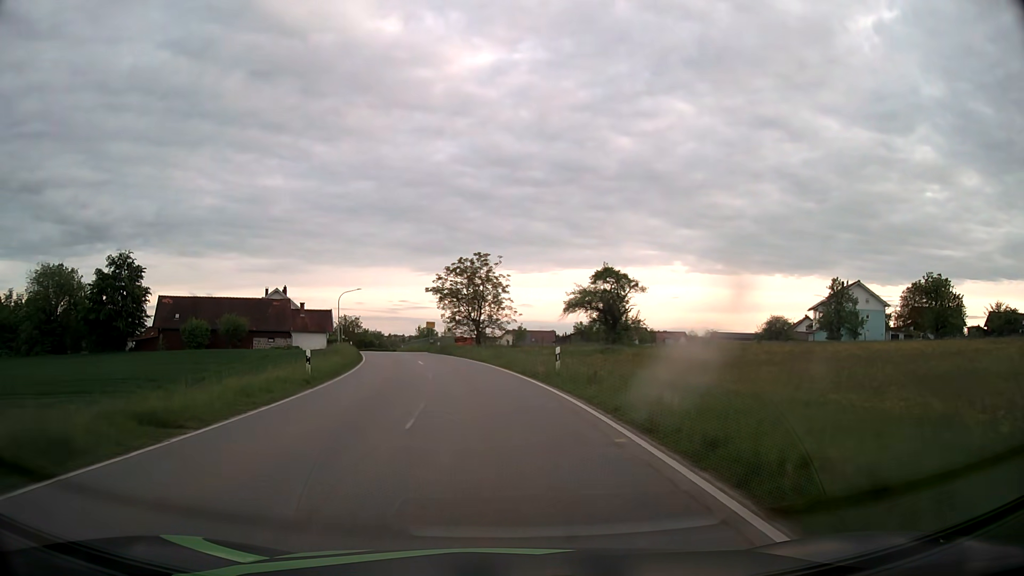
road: tertiary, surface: asphalt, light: Day
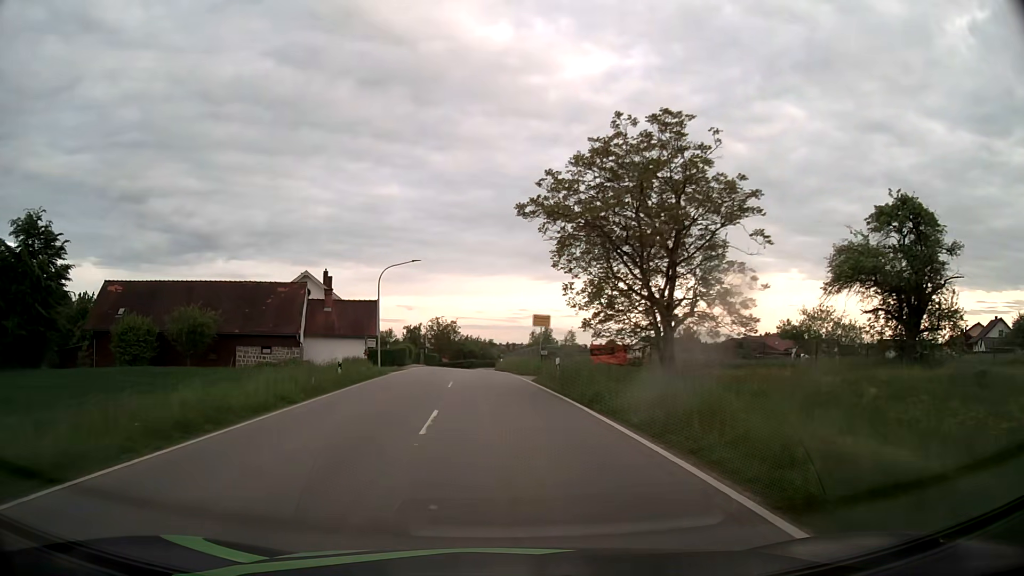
(-3.3, +36.0) m; -10°
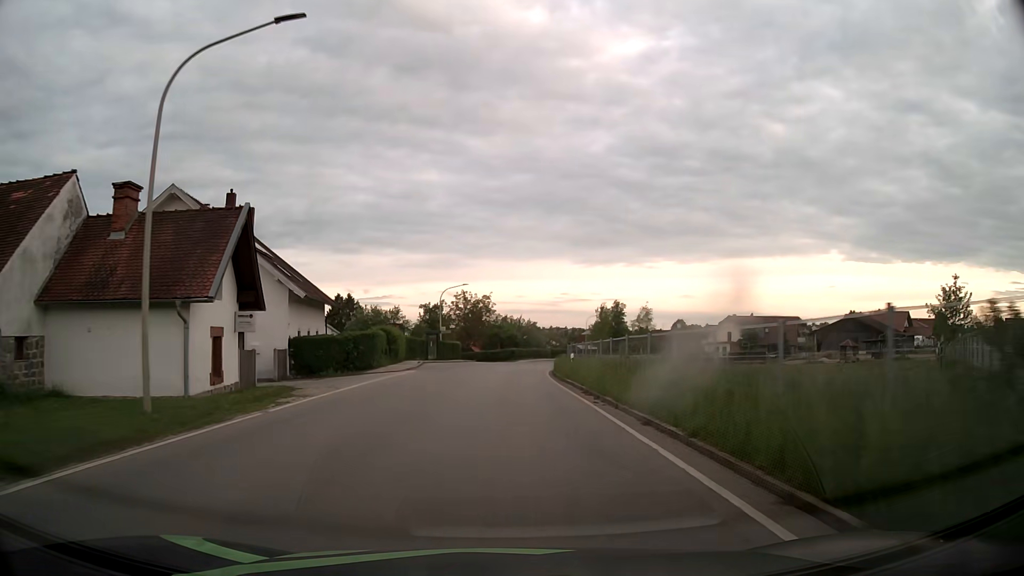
(-1.4, +34.8) m; -3°
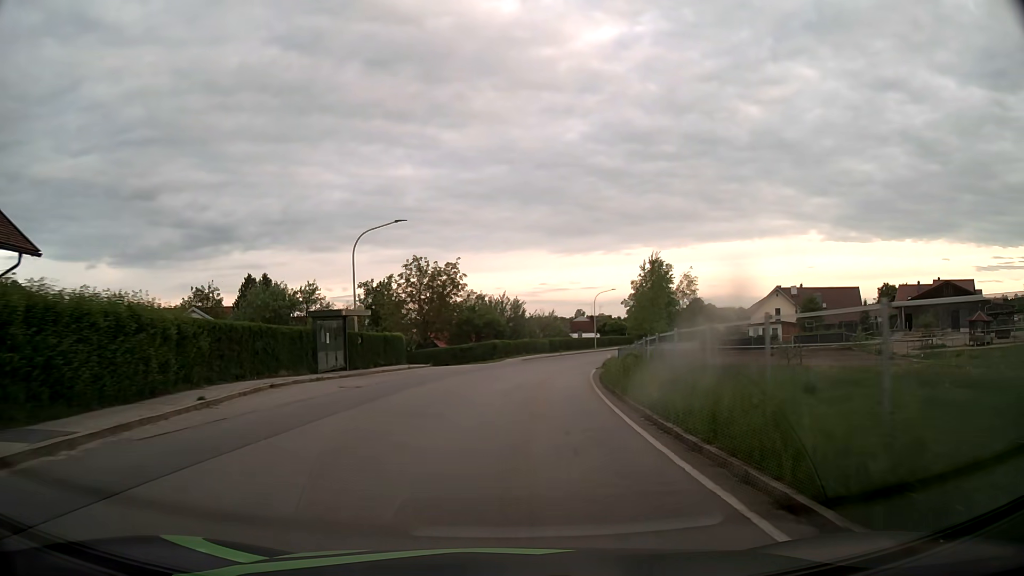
(0.0, +31.4) m; +2°
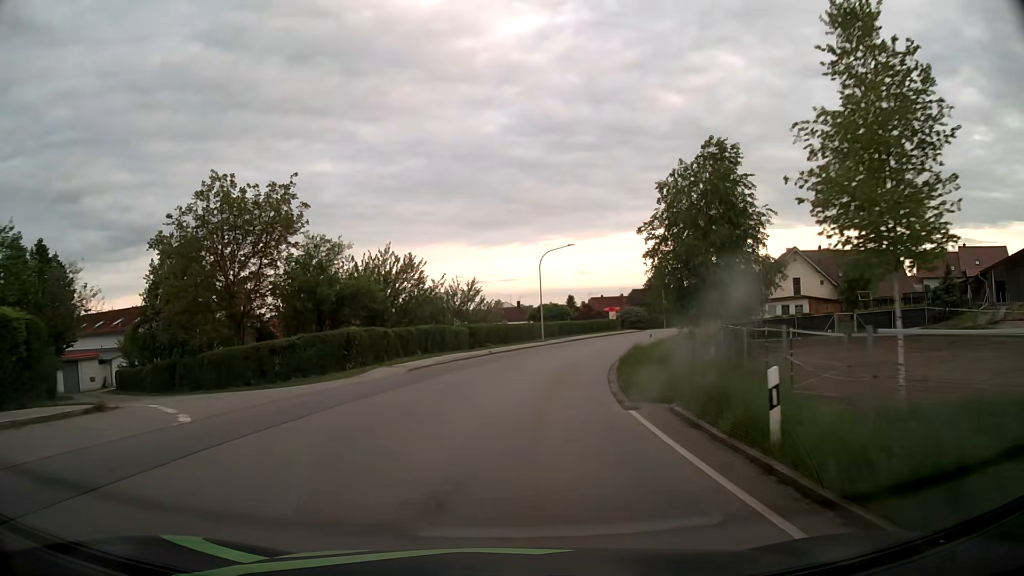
(+1.6, +30.6) m; +7°
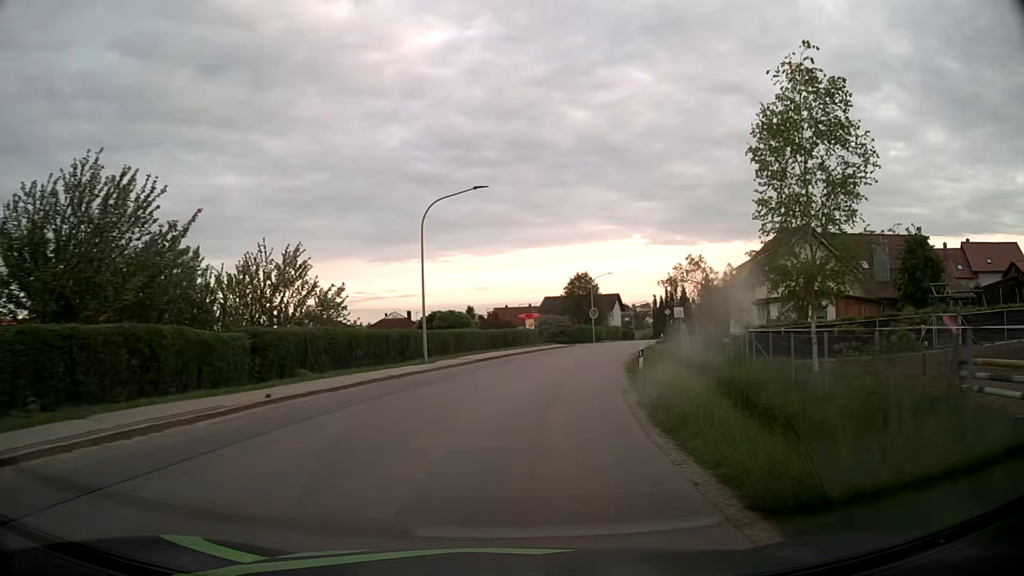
(+1.6, +23.0) m; +8°
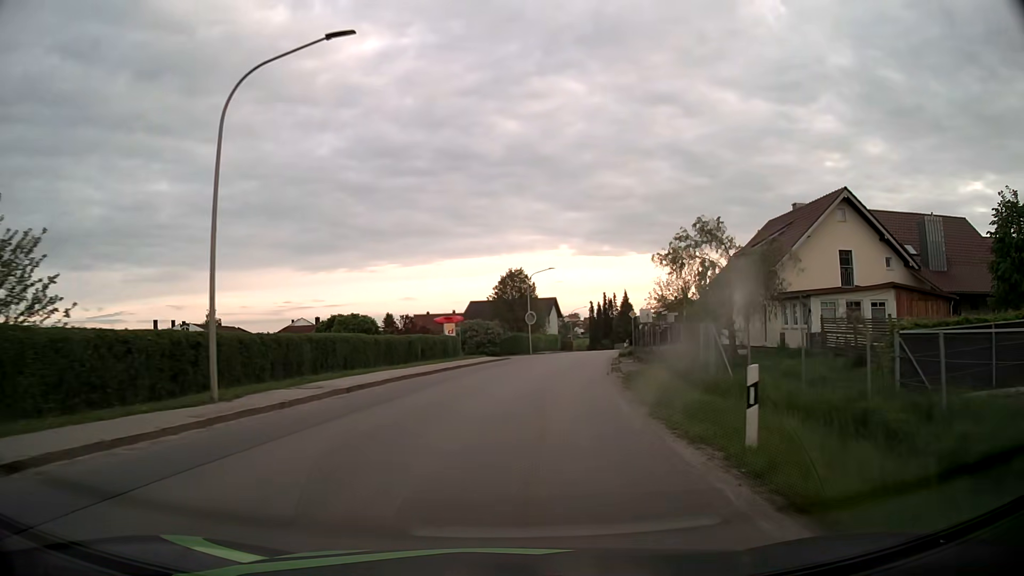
(+0.9, +15.2) m; +6°
